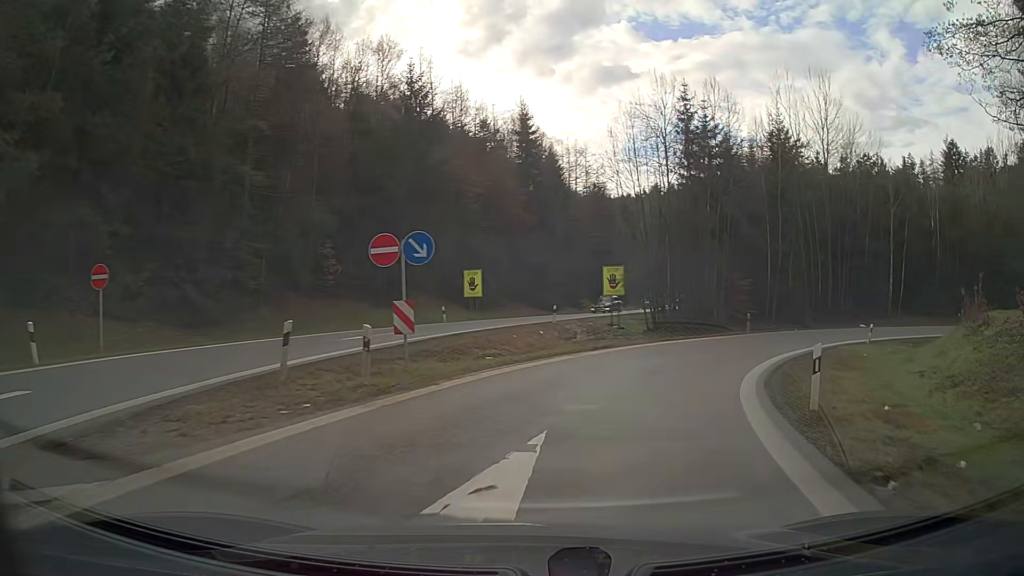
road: motorway_link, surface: asphalt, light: Day
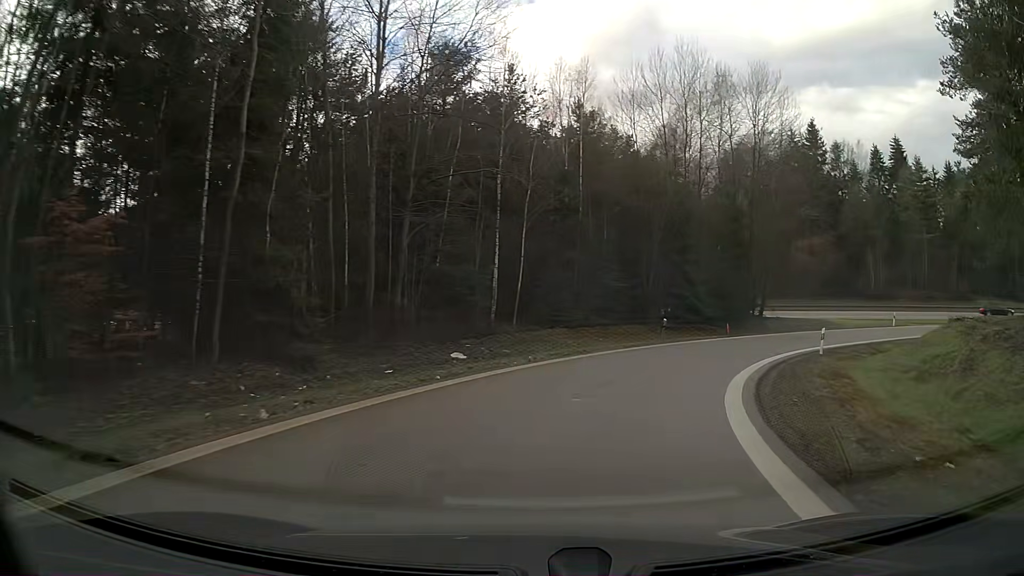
(+11.9, +31.0) m; +42°
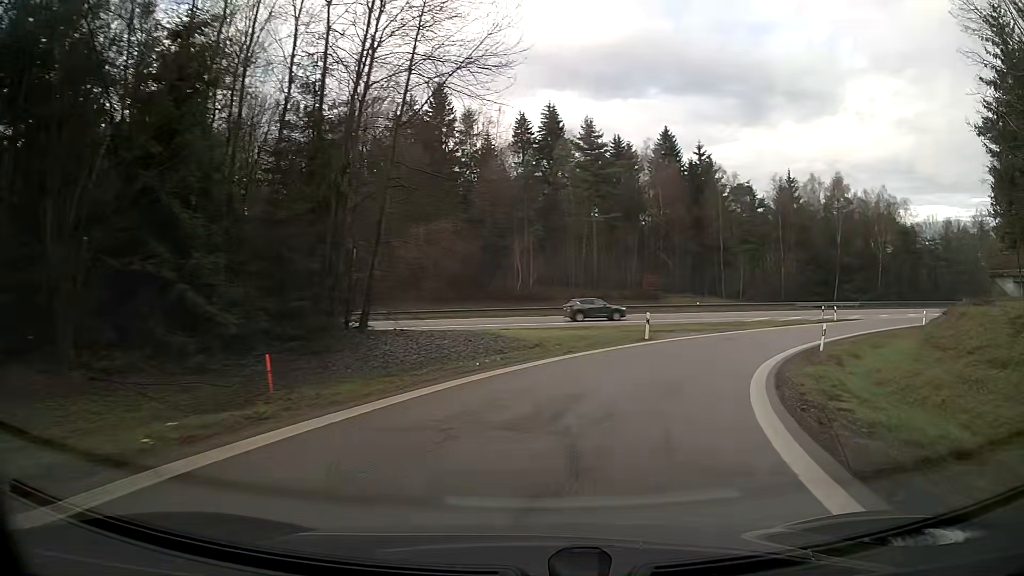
(+8.3, +26.9) m; +34°
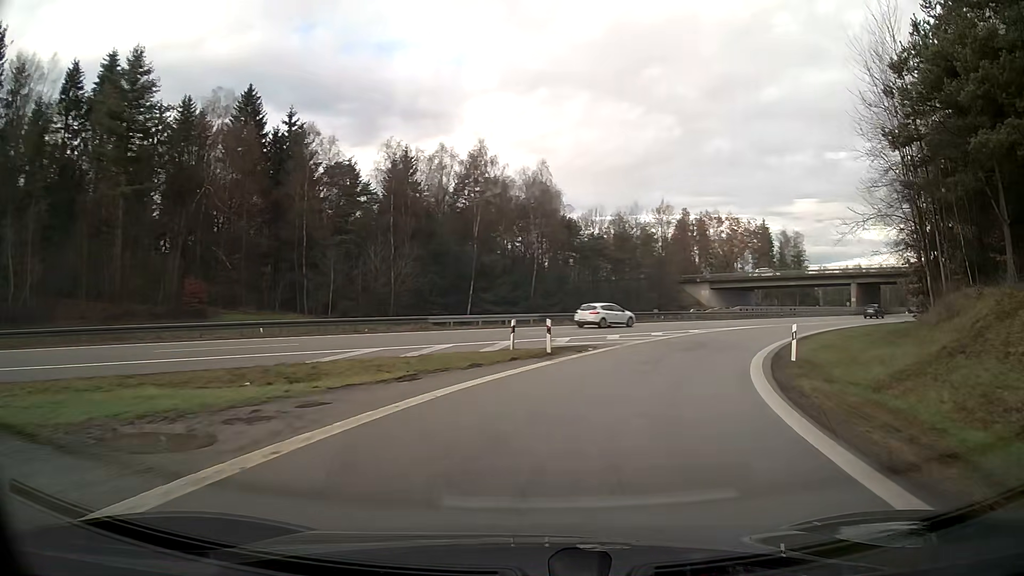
(+8.5, +27.8) m; +34°
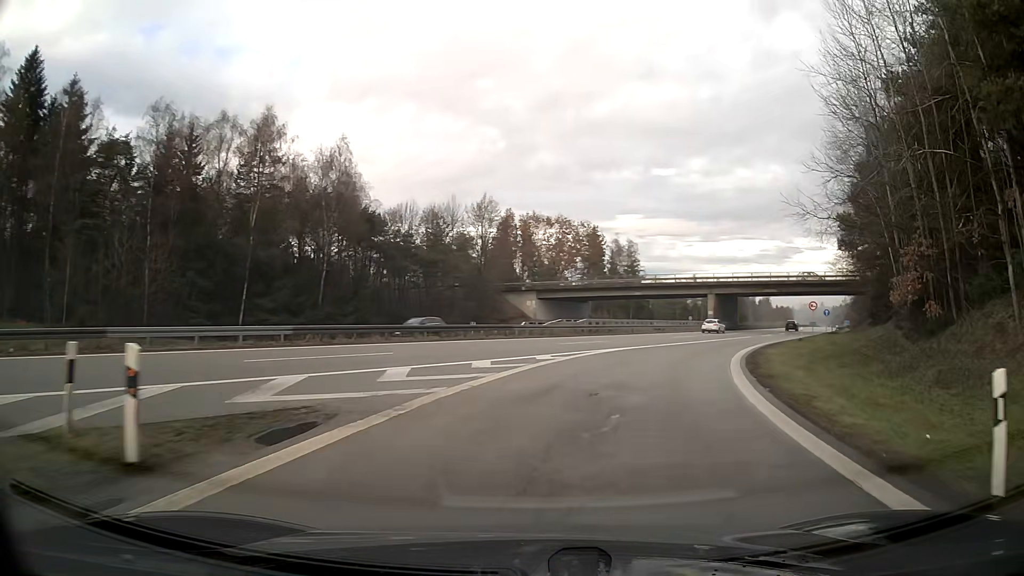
(+2.1, +15.0) m; +15°
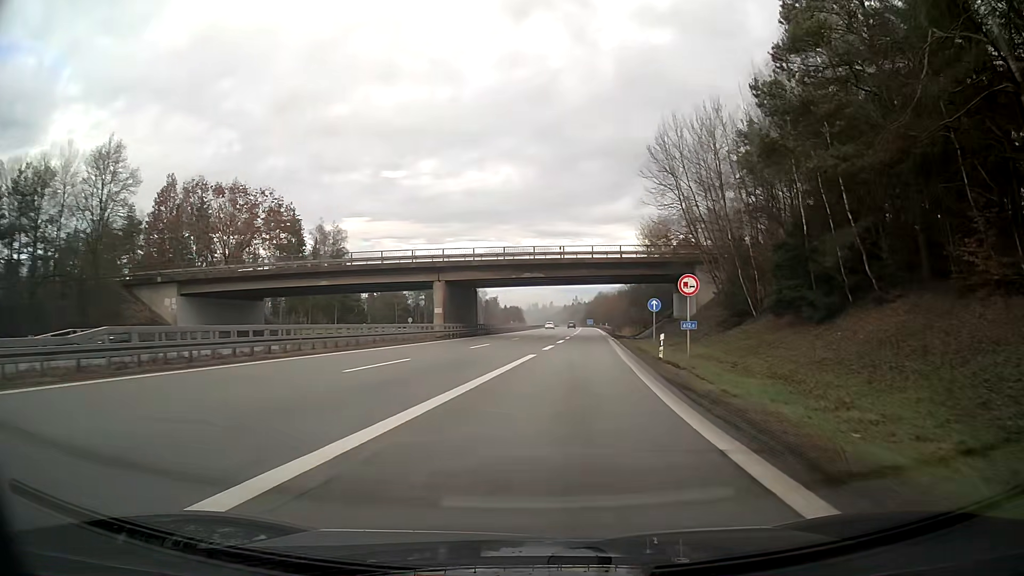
(+6.8, +30.8) m; +21°
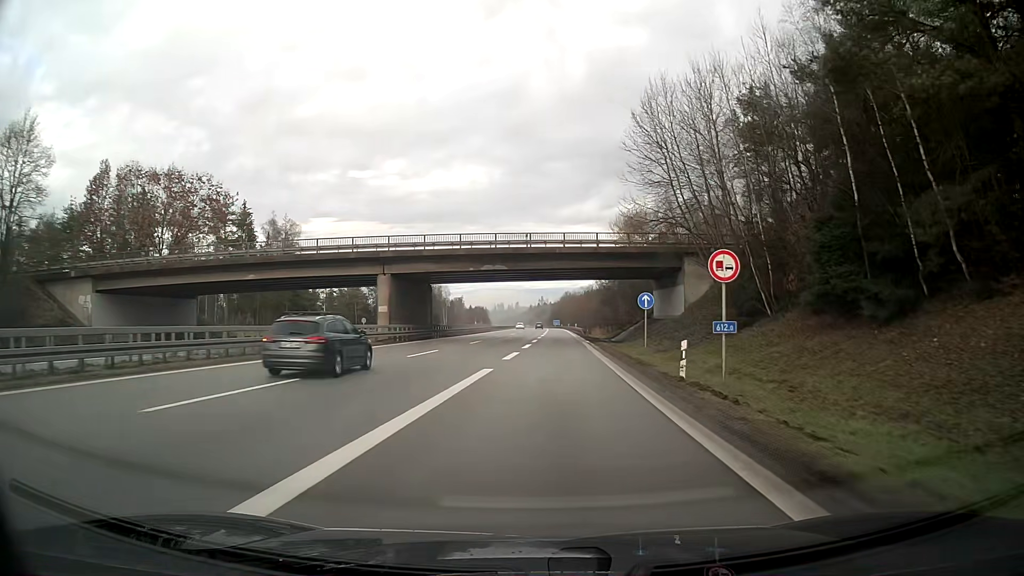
(+0.2, +8.5) m; +2°
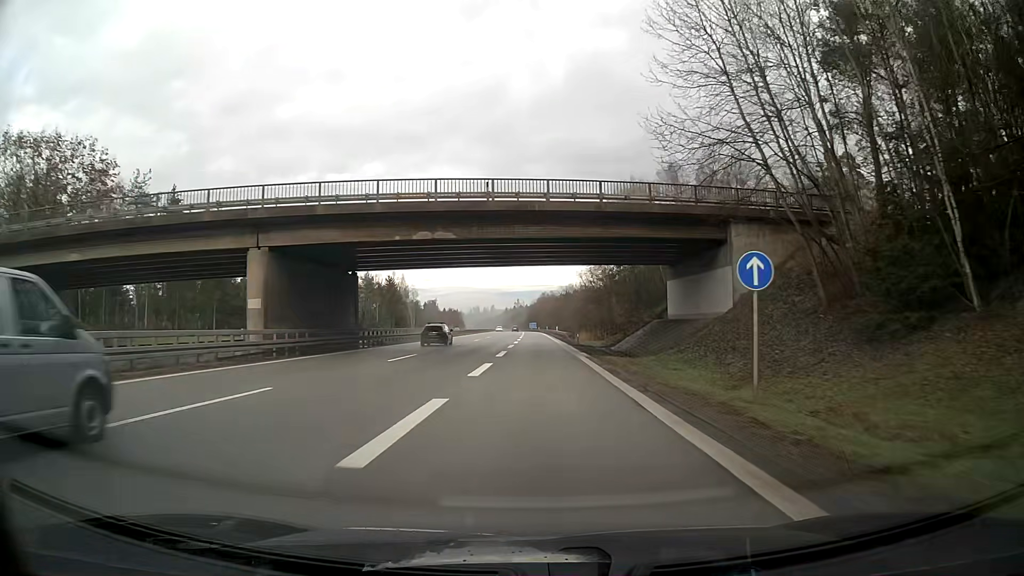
(+0.3, +19.1) m; +1°
